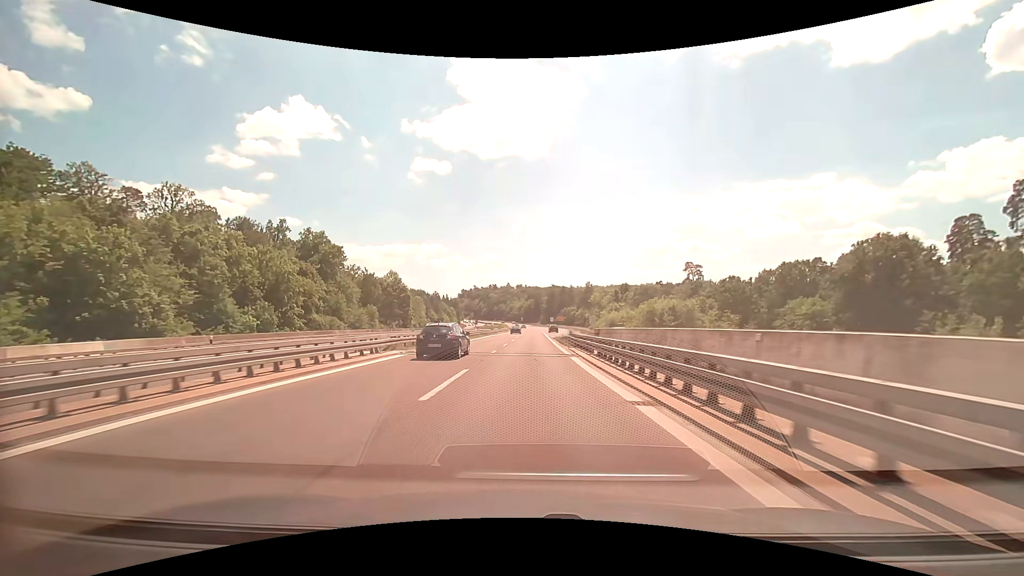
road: trunk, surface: asphalt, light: Day
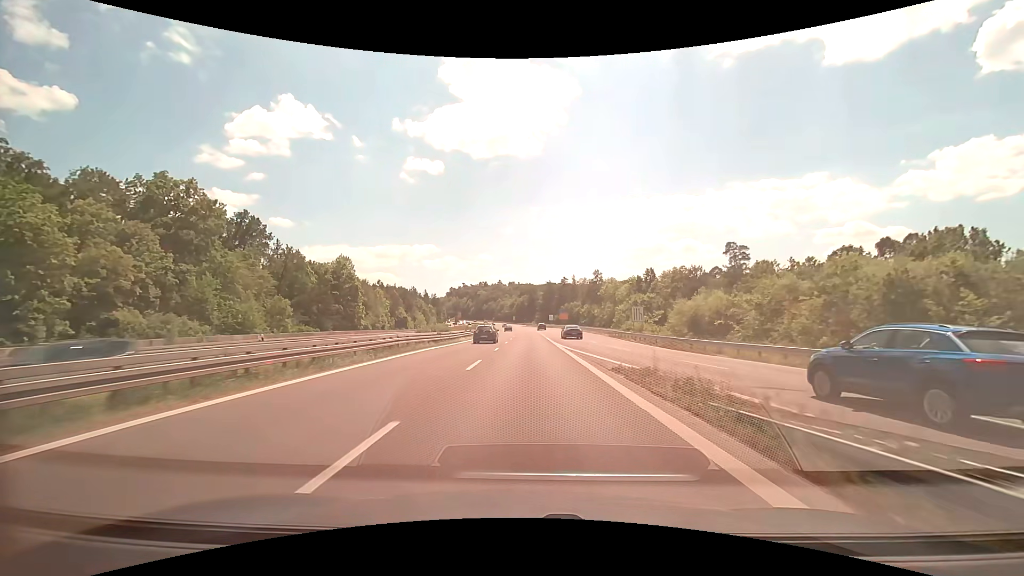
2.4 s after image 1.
(+0.4, +44.0) m; +1°
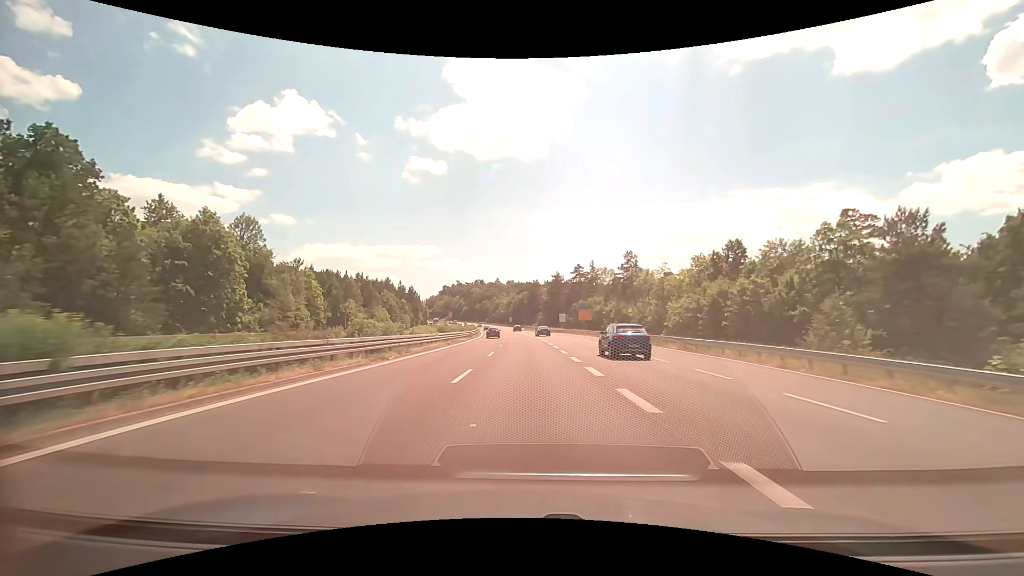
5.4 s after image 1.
(+0.2, +51.1) m; 0°
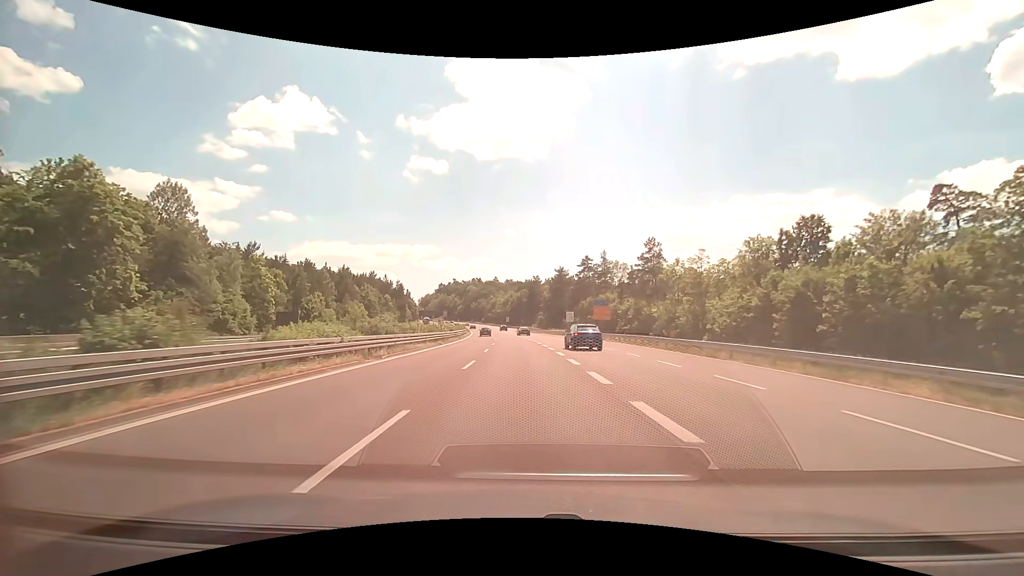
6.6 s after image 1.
(0.0, +20.3) m; 0°
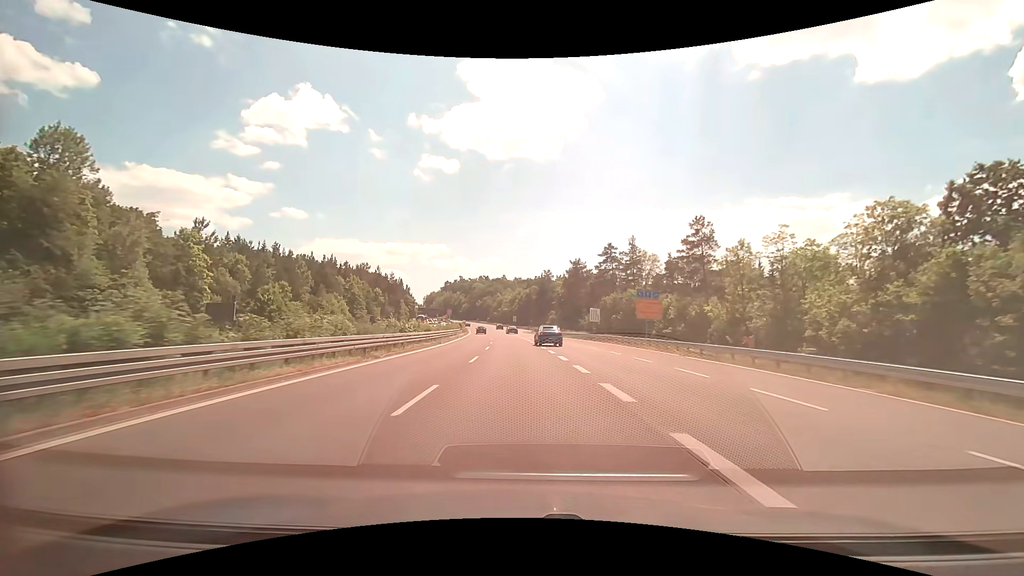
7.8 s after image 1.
(-0.1, +20.6) m; -1°
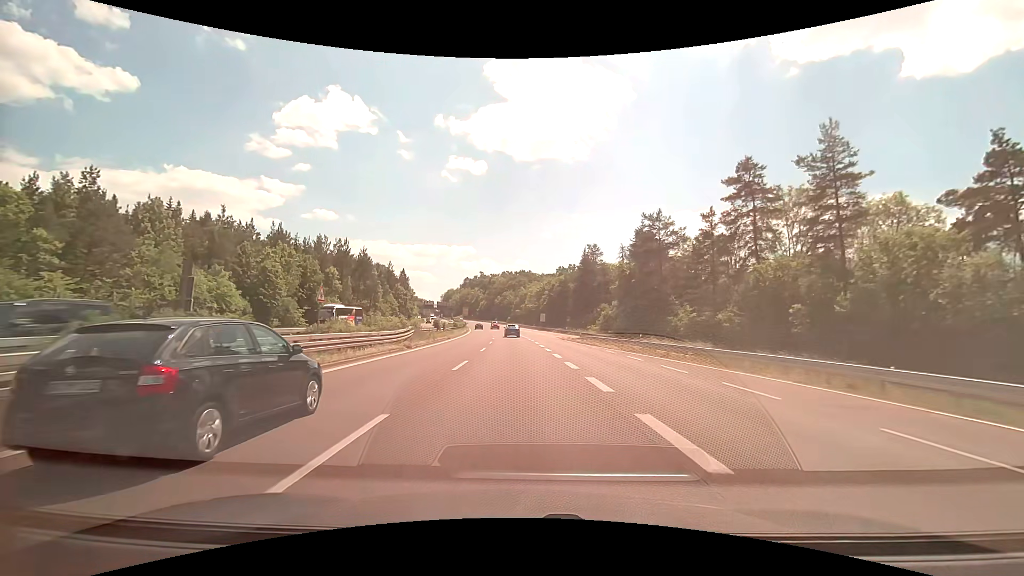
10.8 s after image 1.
(-1.5, +52.6) m; -3°
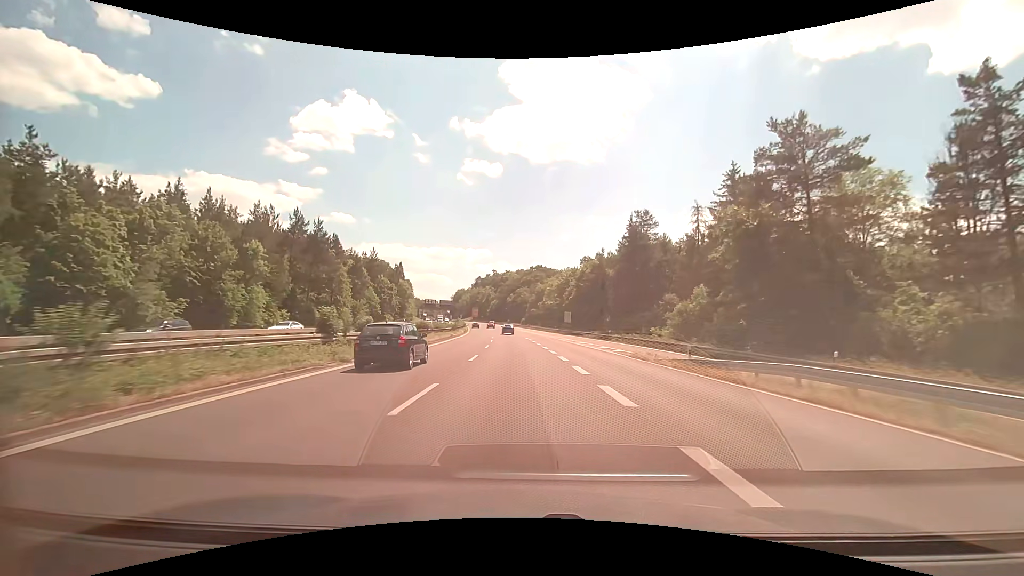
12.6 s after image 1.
(-0.5, +32.3) m; -2°
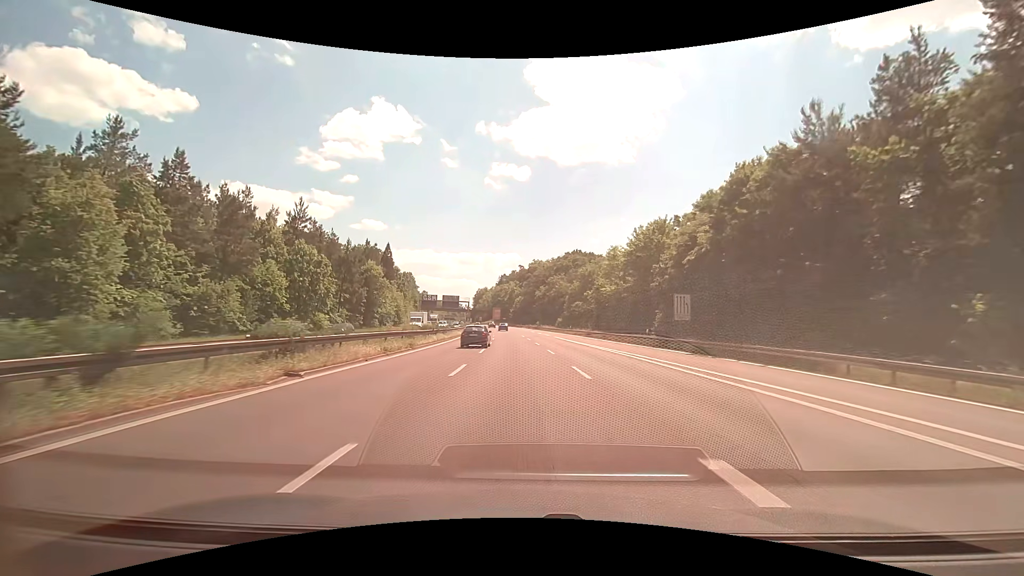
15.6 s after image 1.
(-1.5, +54.3) m; -4°
(0, +10) (0, +20) (-1, +30) (-1, +40) (-2, +50) (-2, +60) (-3, +70) (-3, +80) (-4, +90) (-5, +100) m
